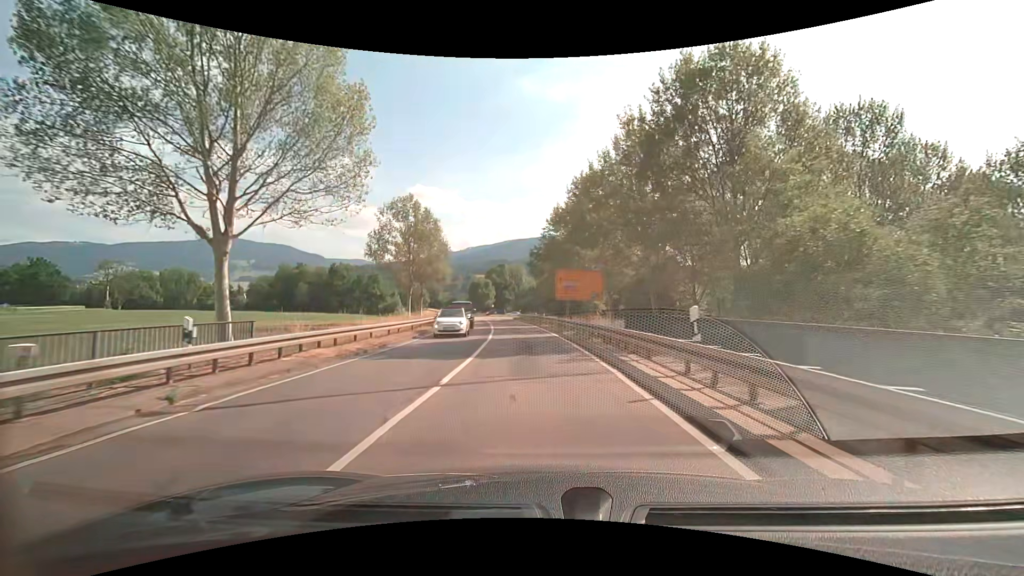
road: secondary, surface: asphalt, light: Day
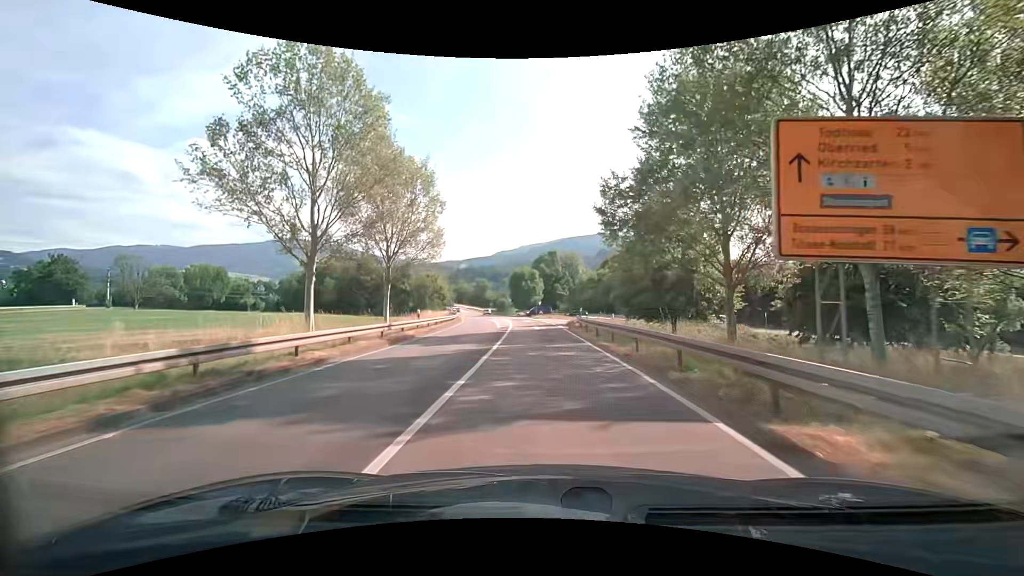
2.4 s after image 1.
(-1.6, +33.4) m; -6°
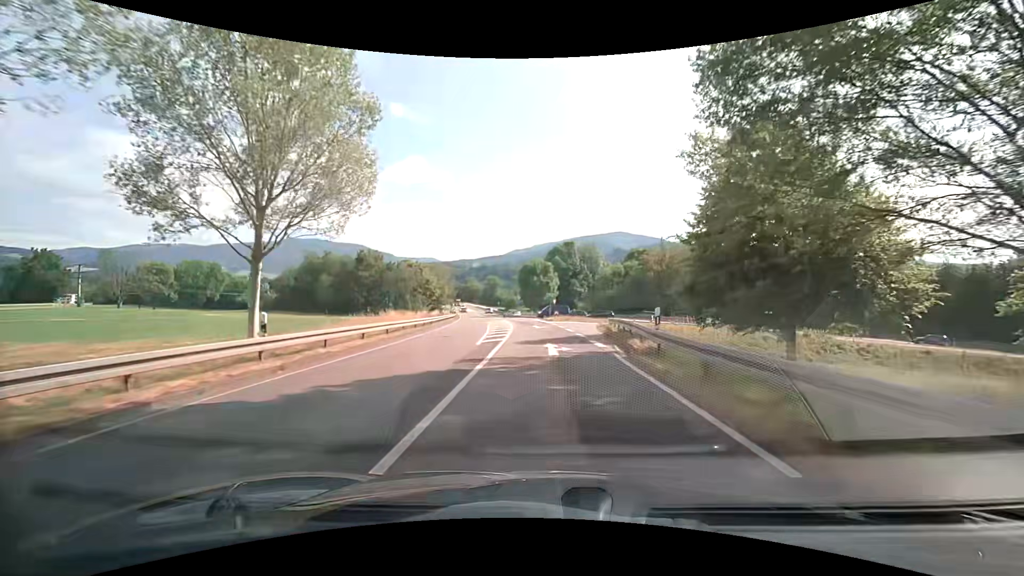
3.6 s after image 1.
(-0.3, +17.6) m; -2°
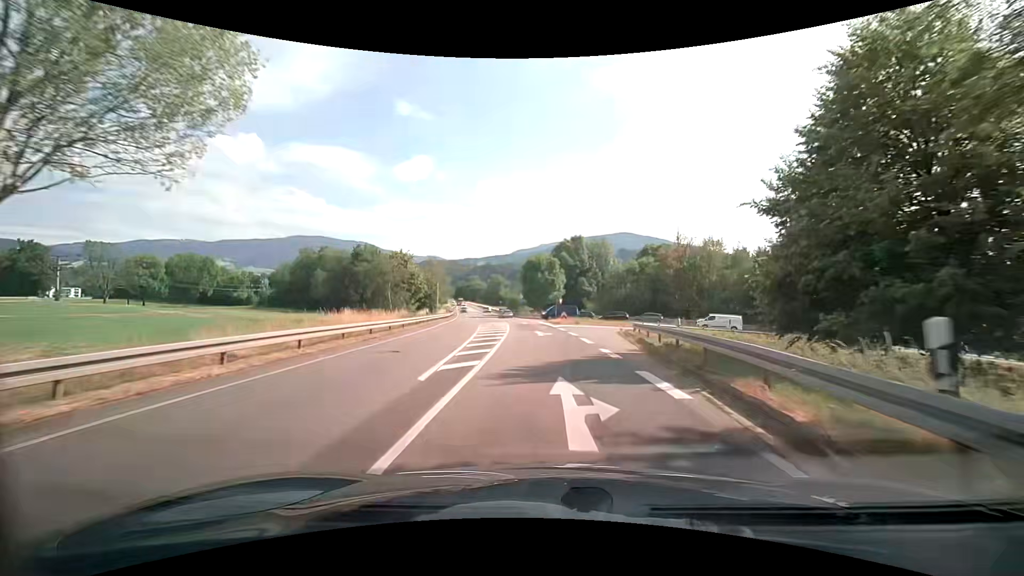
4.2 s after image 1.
(-0.1, +9.1) m; 0°
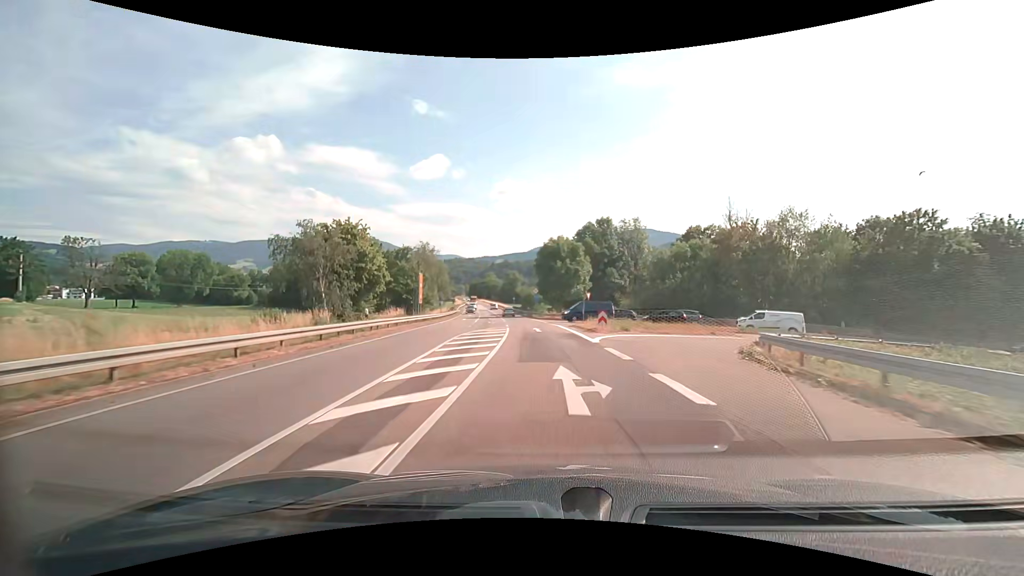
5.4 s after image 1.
(-0.3, +18.5) m; -2°
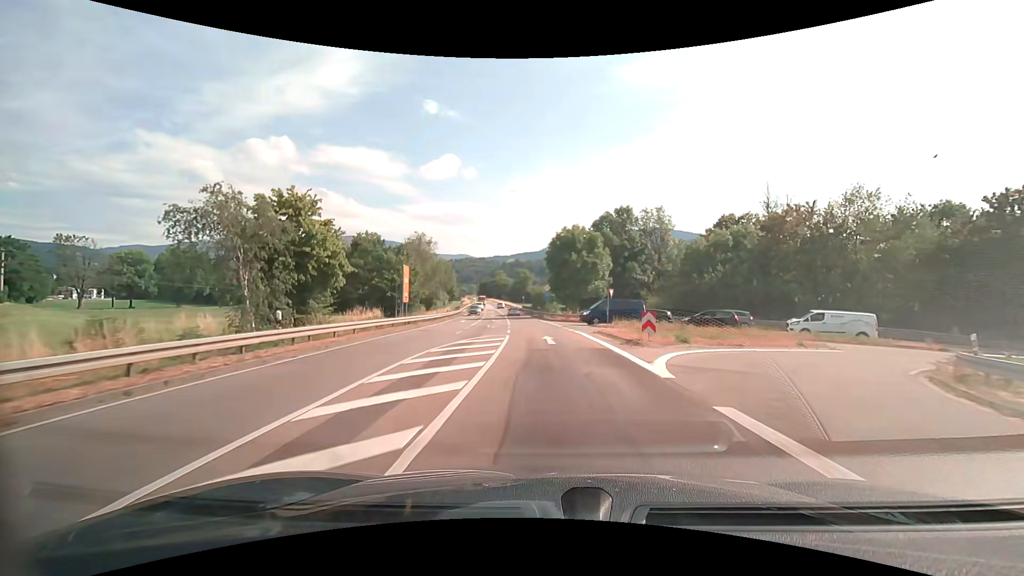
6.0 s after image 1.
(-0.1, +9.4) m; -1°
